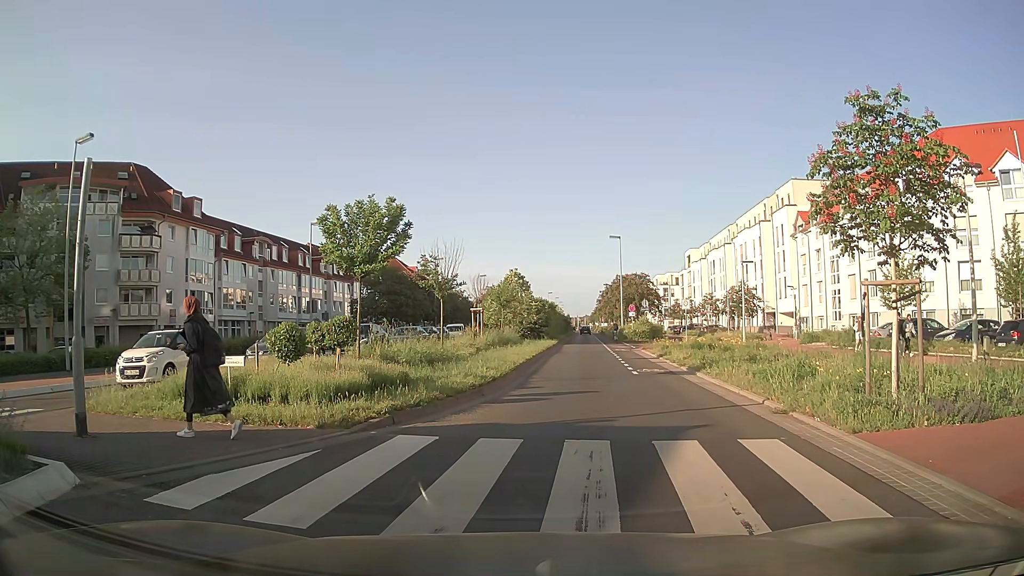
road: secondary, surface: asphalt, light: Day
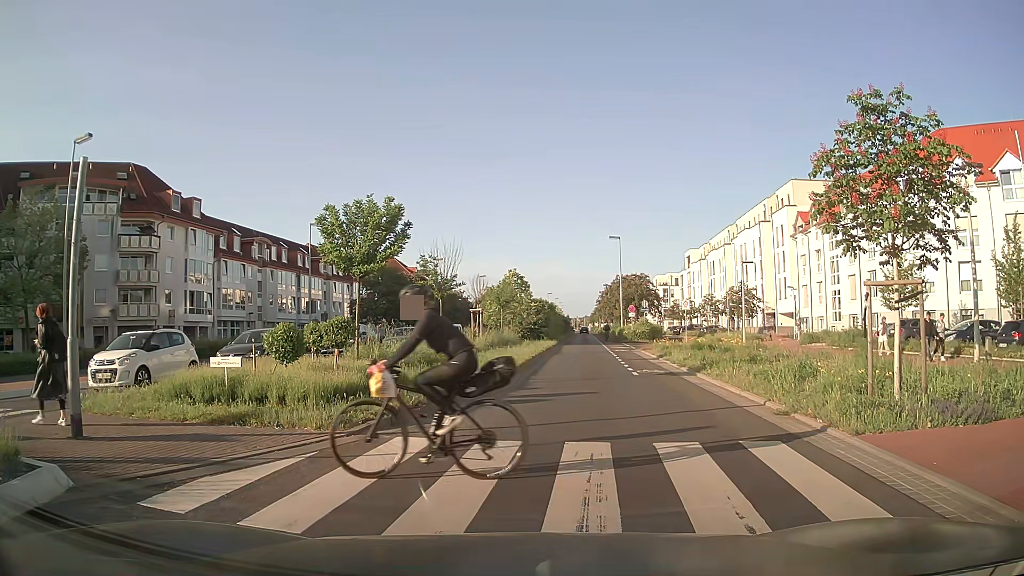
(0.0, +0.1) m; 0°
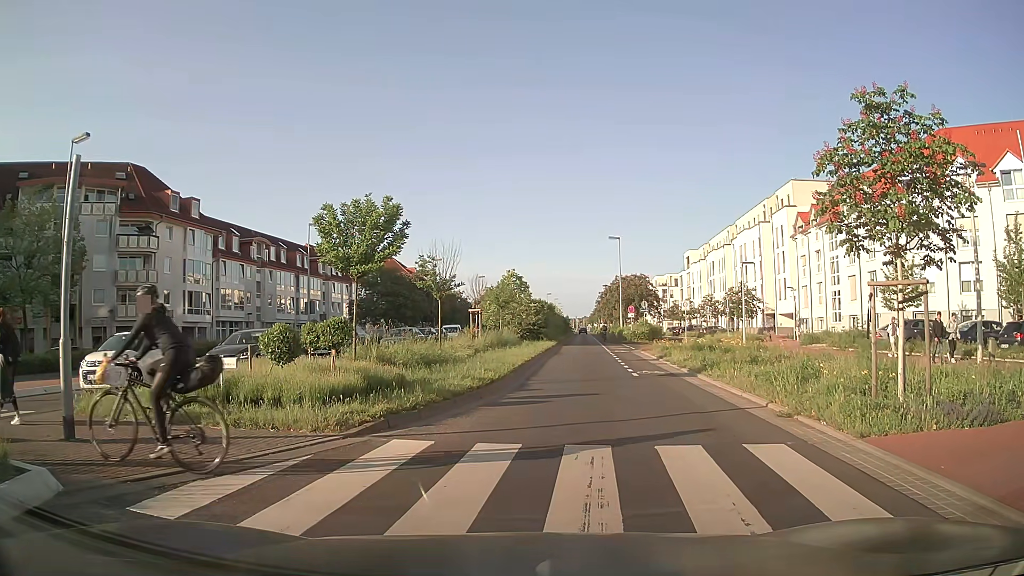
(0.0, +0.2) m; 0°
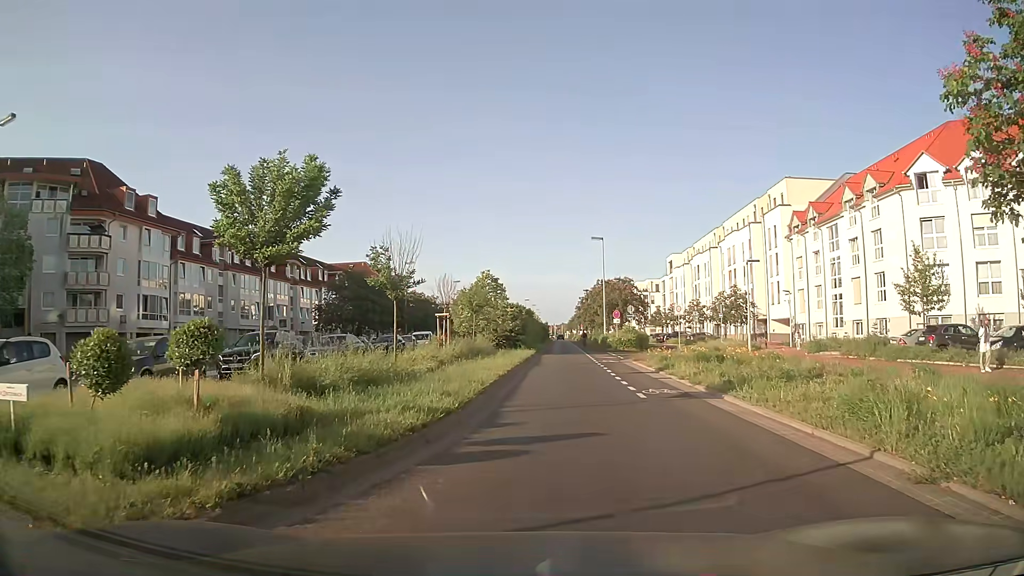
(+0.2, +4.9) m; +3°
